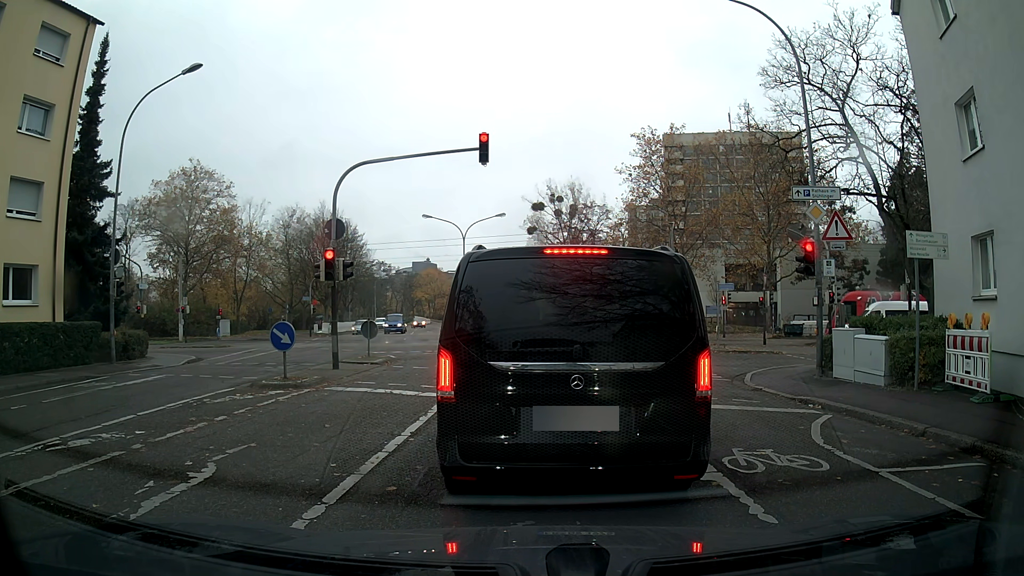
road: residential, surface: asphalt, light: Day
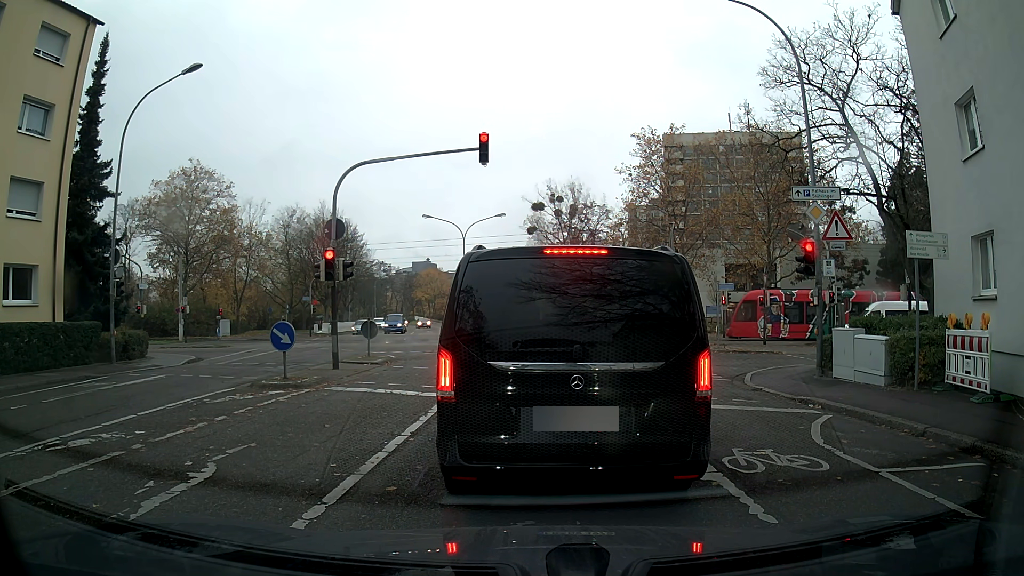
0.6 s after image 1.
(0.0, 0.0) m; 0°
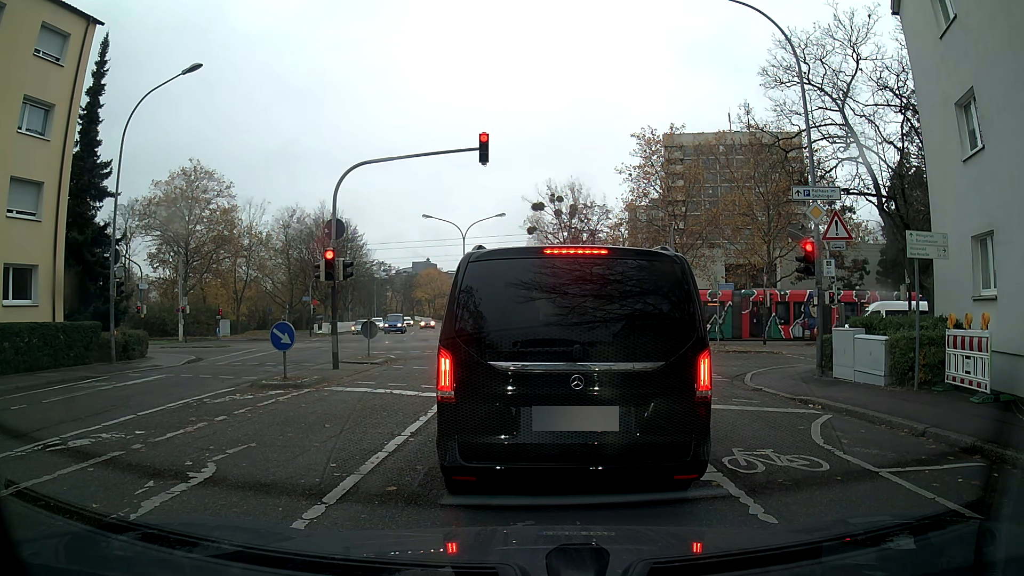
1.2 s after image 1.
(0.0, 0.0) m; 0°
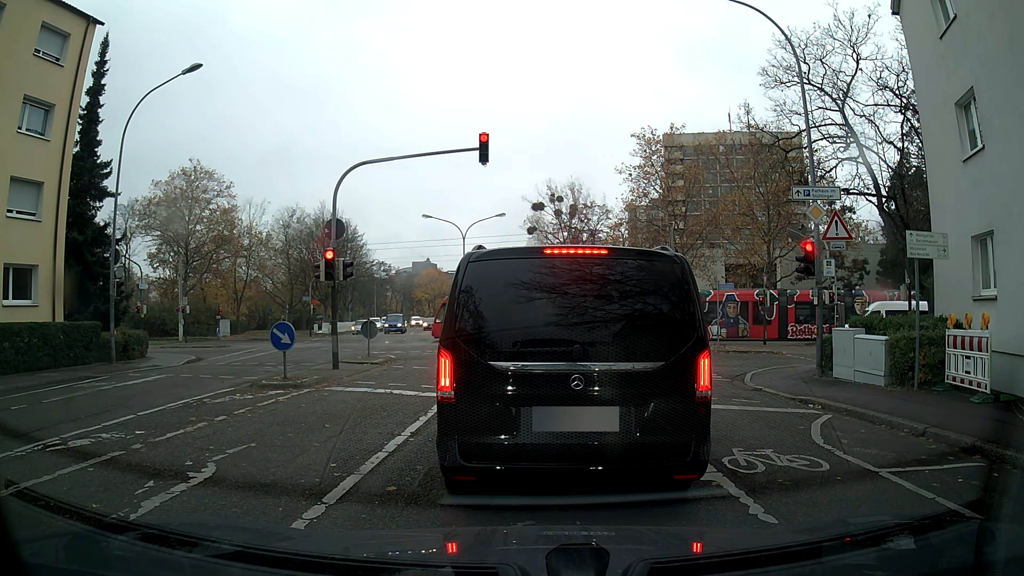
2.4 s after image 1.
(0.0, 0.0) m; 0°
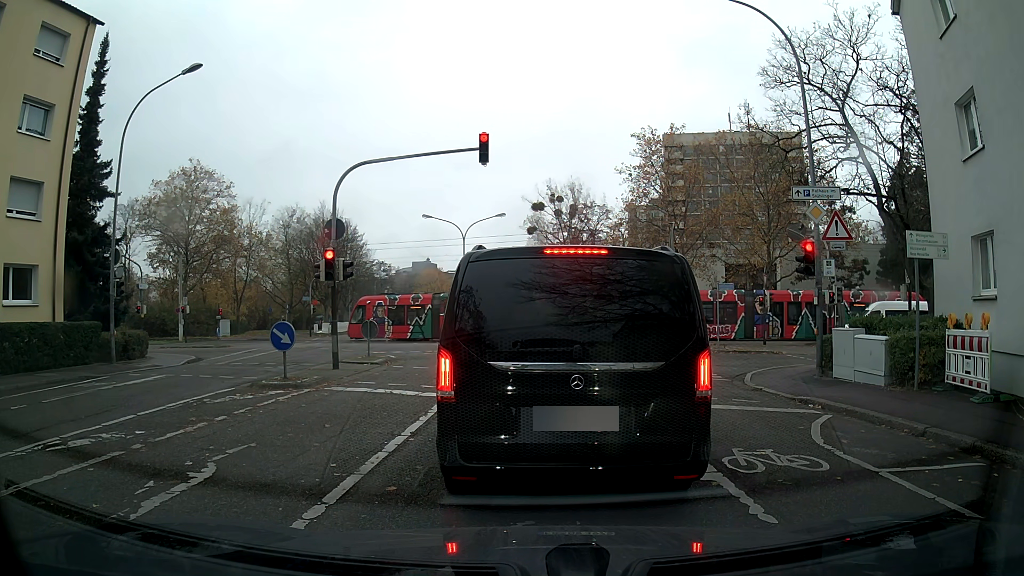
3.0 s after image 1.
(0.0, 0.0) m; 0°
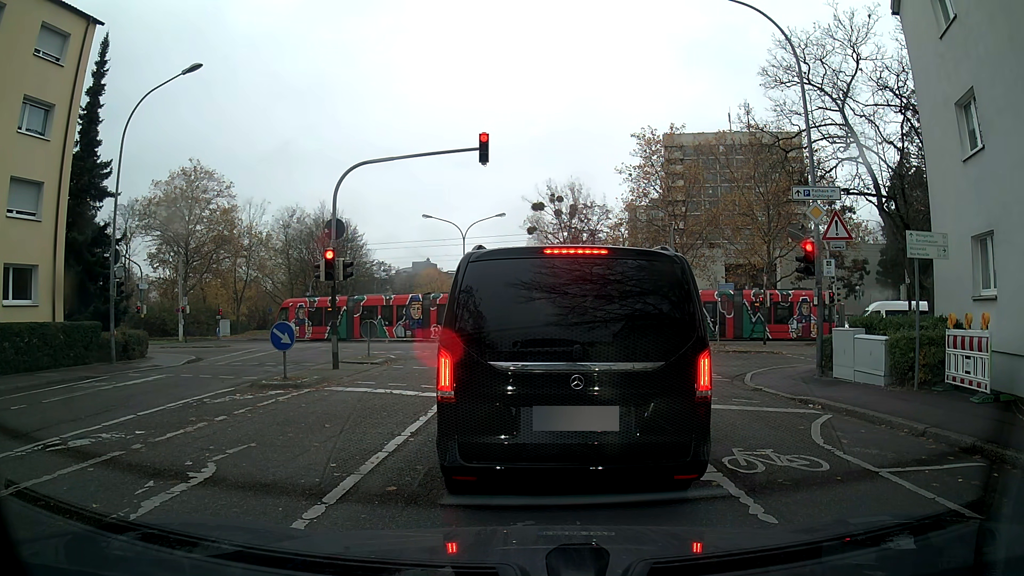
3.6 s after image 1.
(0.0, 0.0) m; 0°
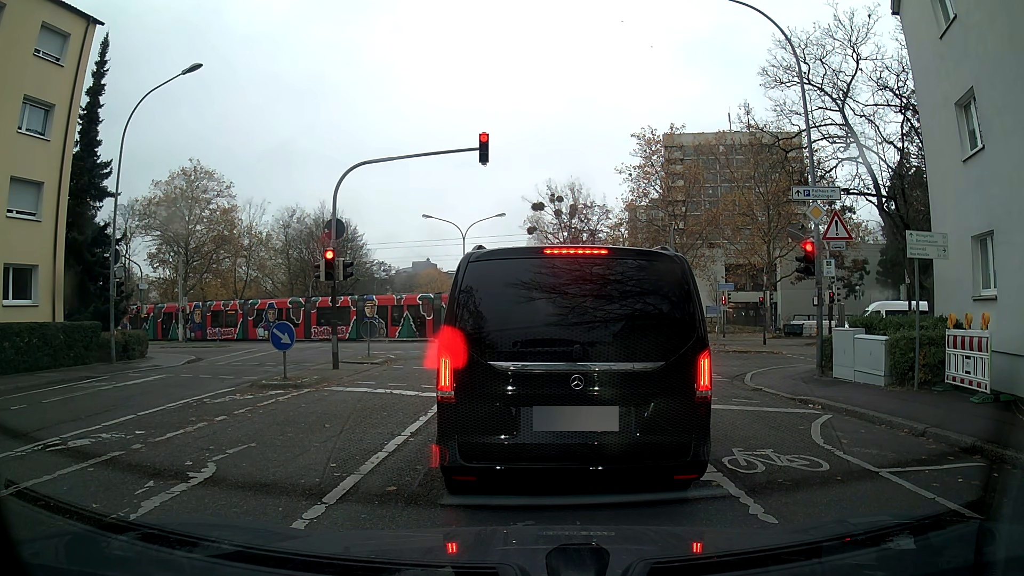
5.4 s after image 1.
(0.0, 0.0) m; 0°
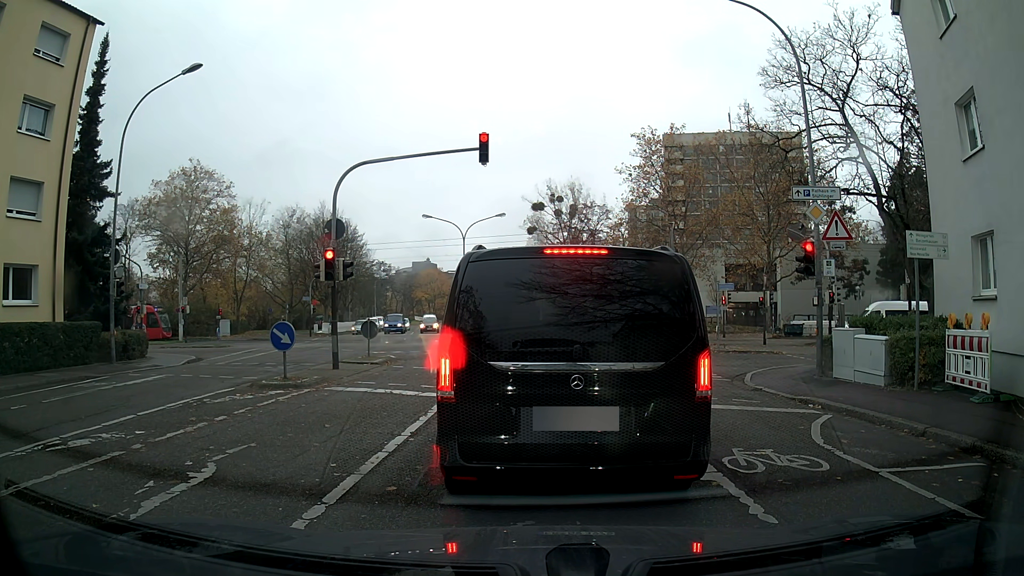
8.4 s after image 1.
(0.0, 0.0) m; 0°
(0, +10) (+1, +20) (+1, +30) (+1, +40) (0, +50) (-1, +60) (-3, +70) (-4, +80) (-7, +89) (-9, +99) m
